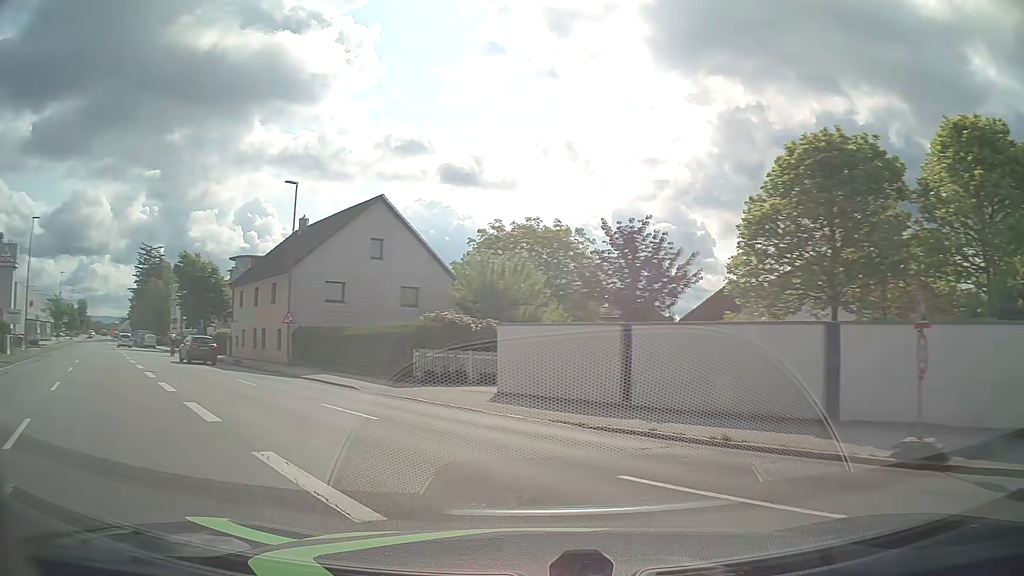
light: Day
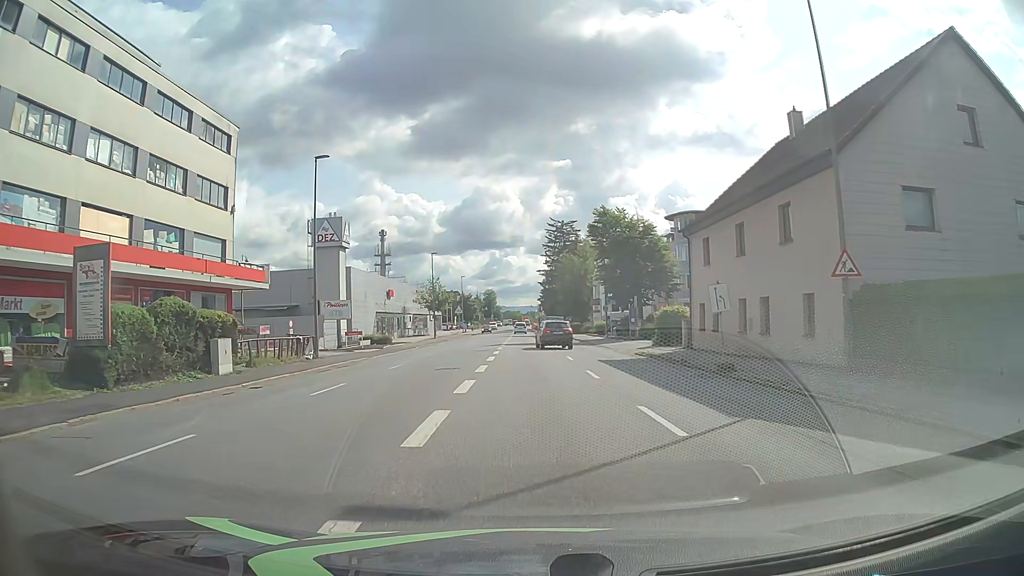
(-9.6, +19.2) m; -37°
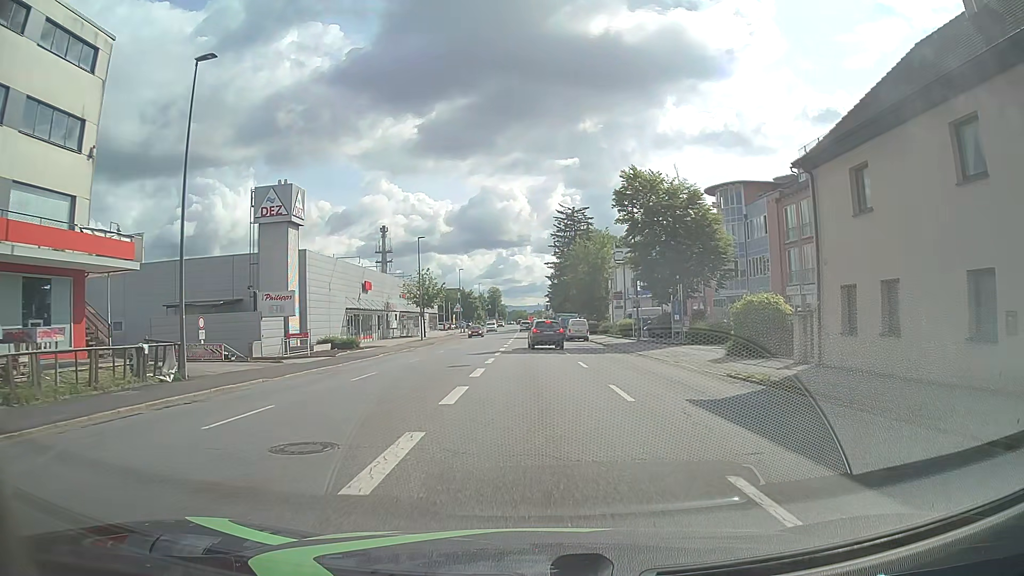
(-0.1, +14.3) m; -1°
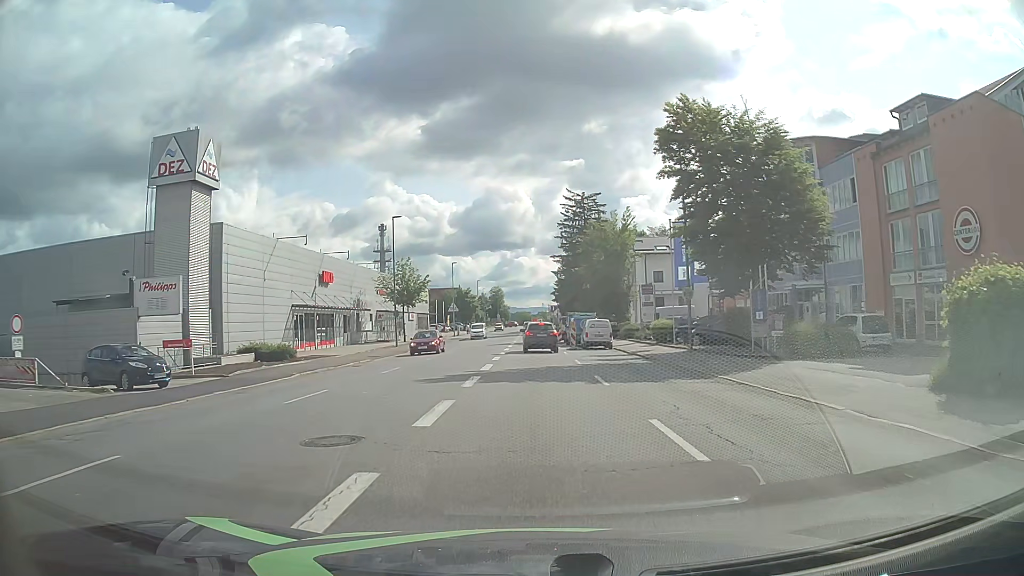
(0.0, +14.3) m; 0°
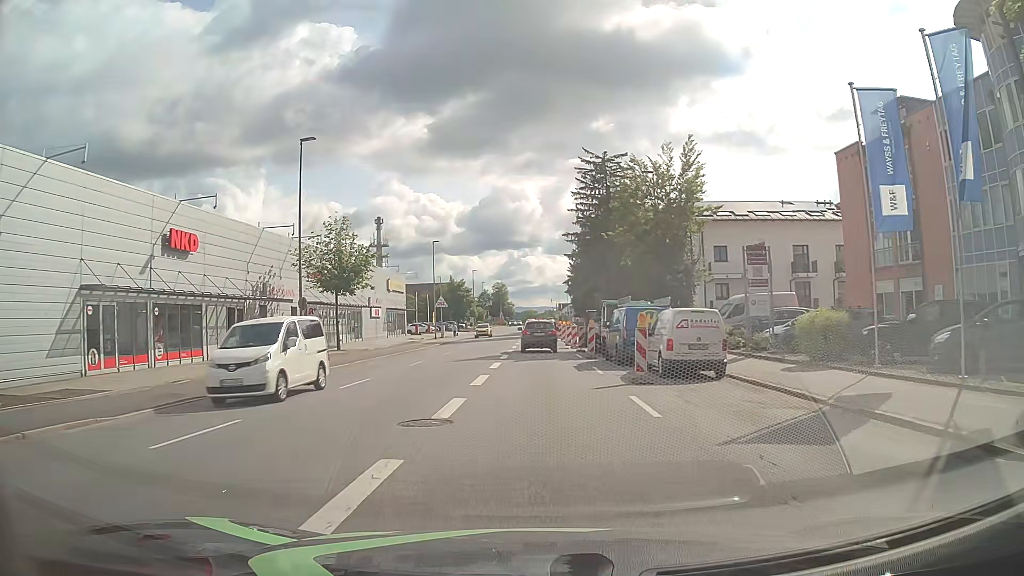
(-0.1, +23.5) m; -1°
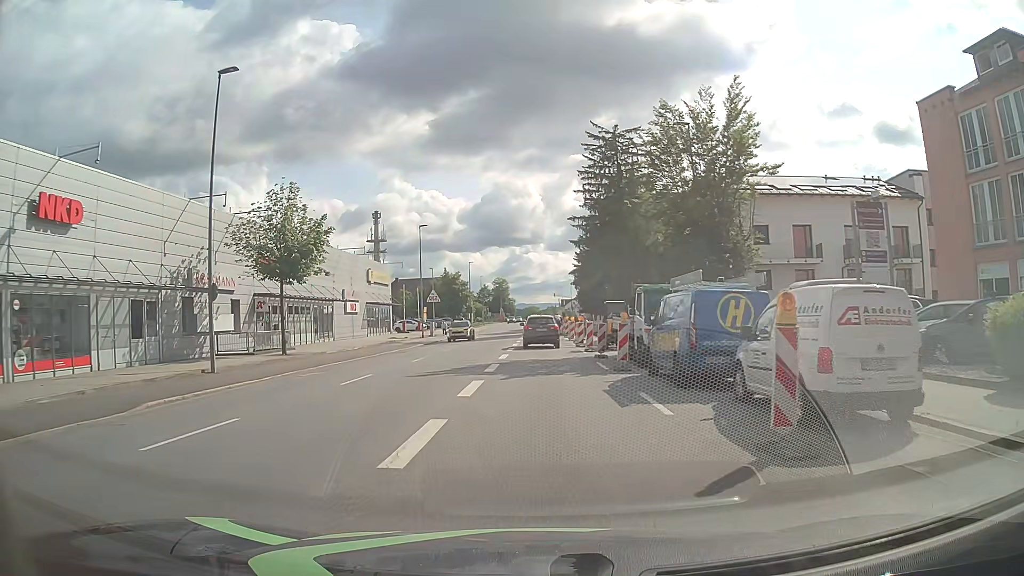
(0.0, +9.4) m; -1°
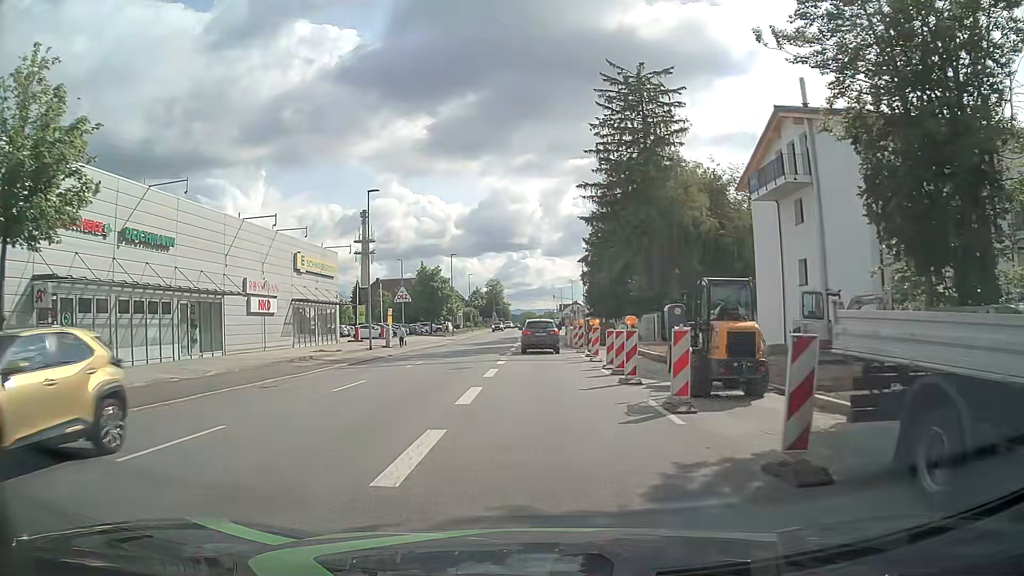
(+0.2, +18.7) m; +1°
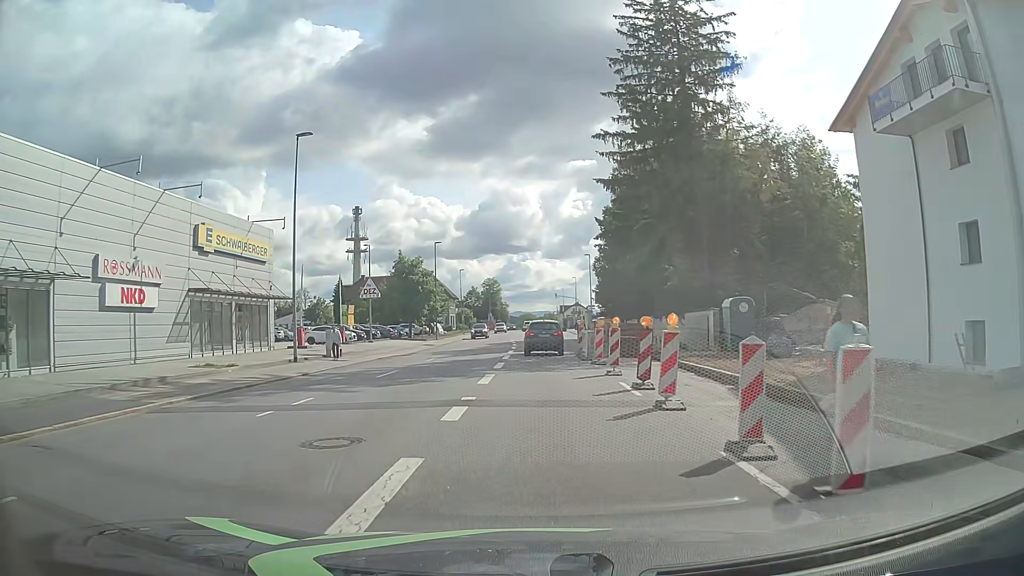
(0.0, +13.8) m; 0°
(0, +10) (0, +20) (0, +30) (0, +40) (0, +50) (-1, +60) (-1, +70) (-1, +80) (-1, +90) (-1, +100) m
